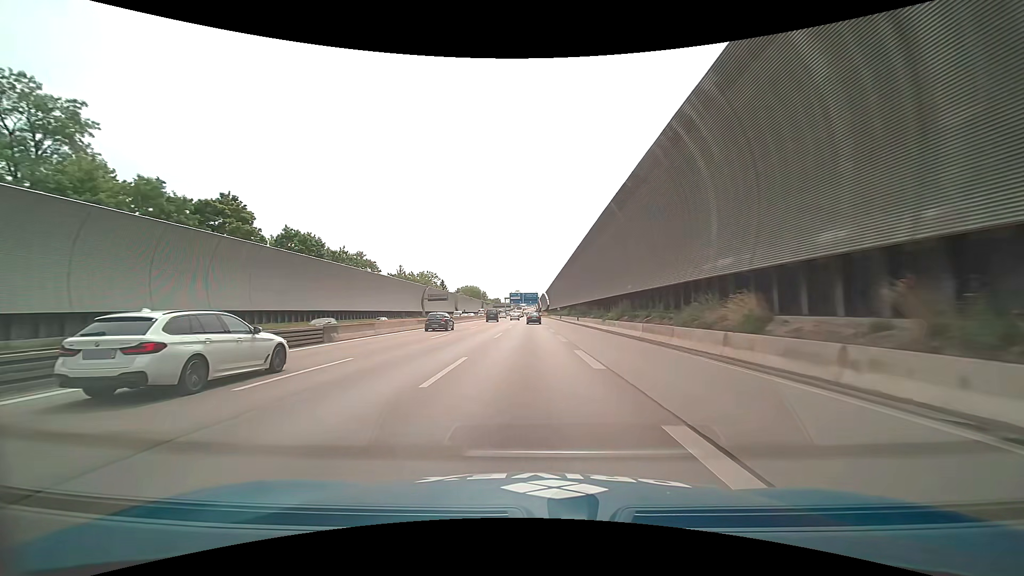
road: motorway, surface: asphalt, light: Day
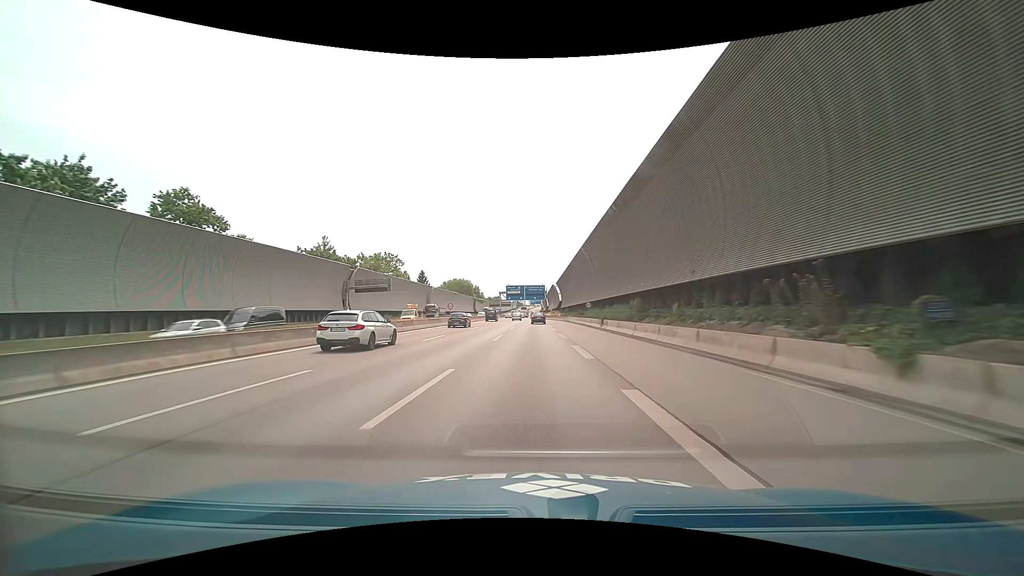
(-0.3, +57.3) m; -1°
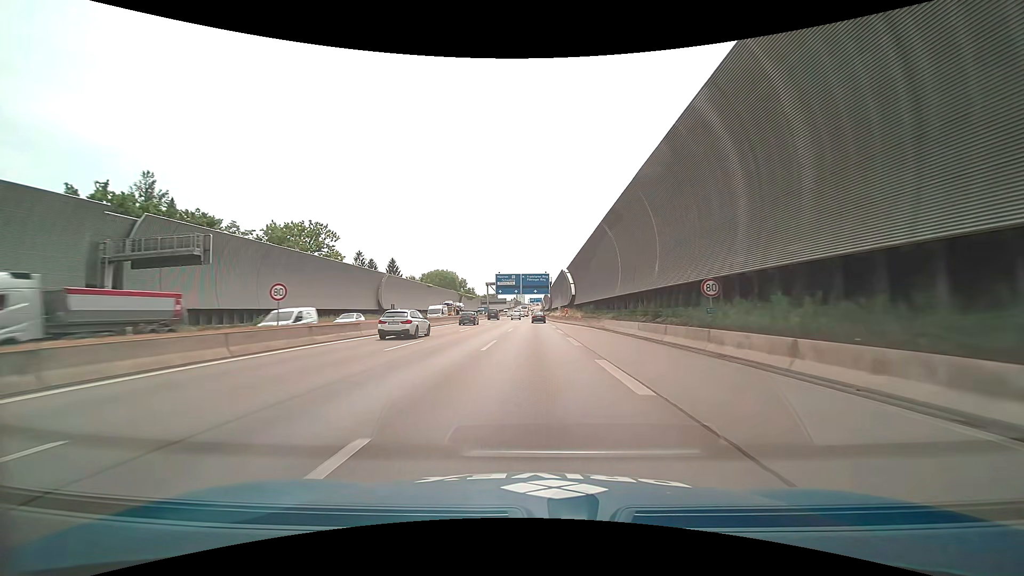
(0.0, +42.7) m; 0°
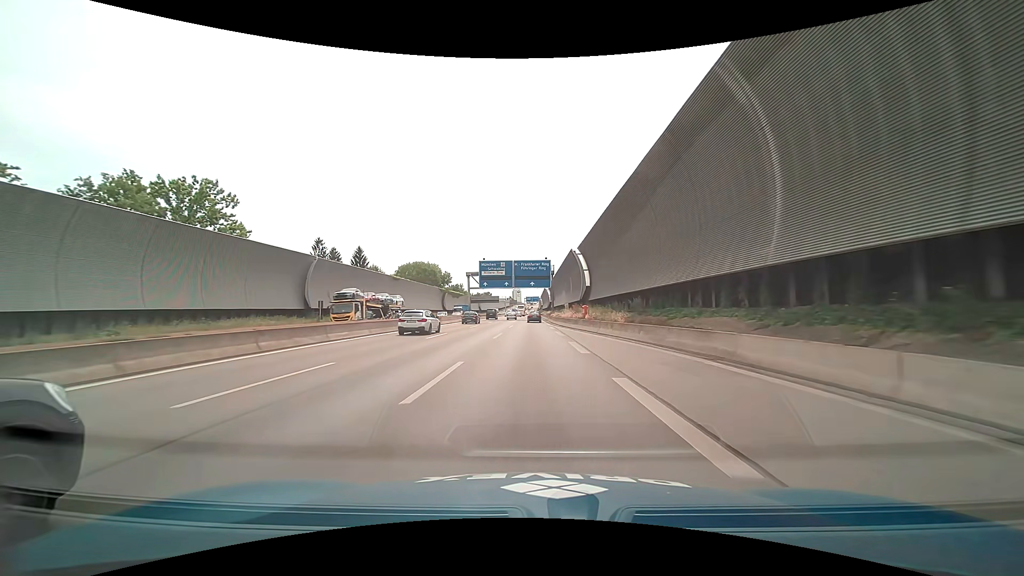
(0.0, +28.1) m; 0°
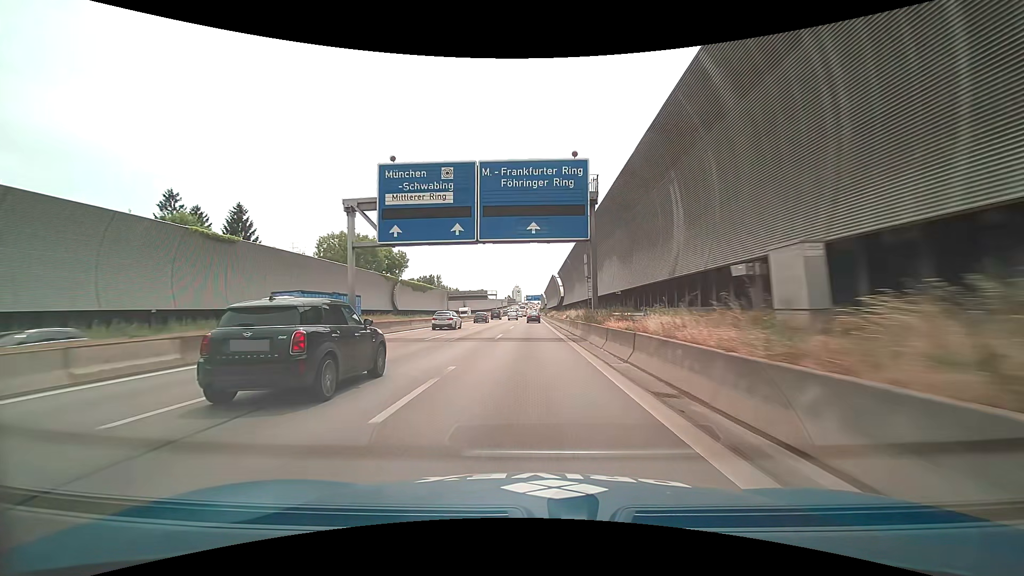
(-0.1, +55.4) m; 0°
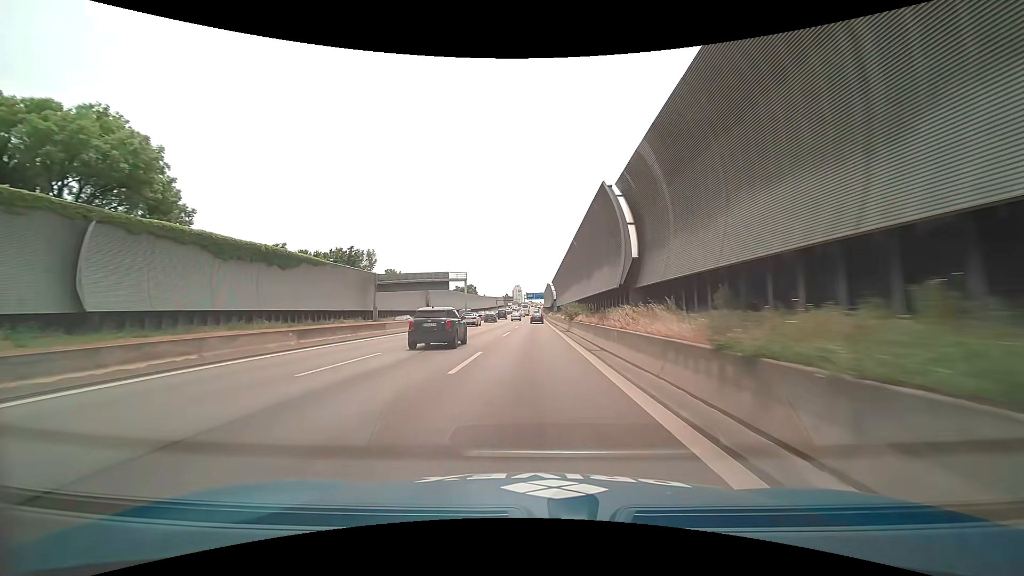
(-0.1, +67.7) m; 0°
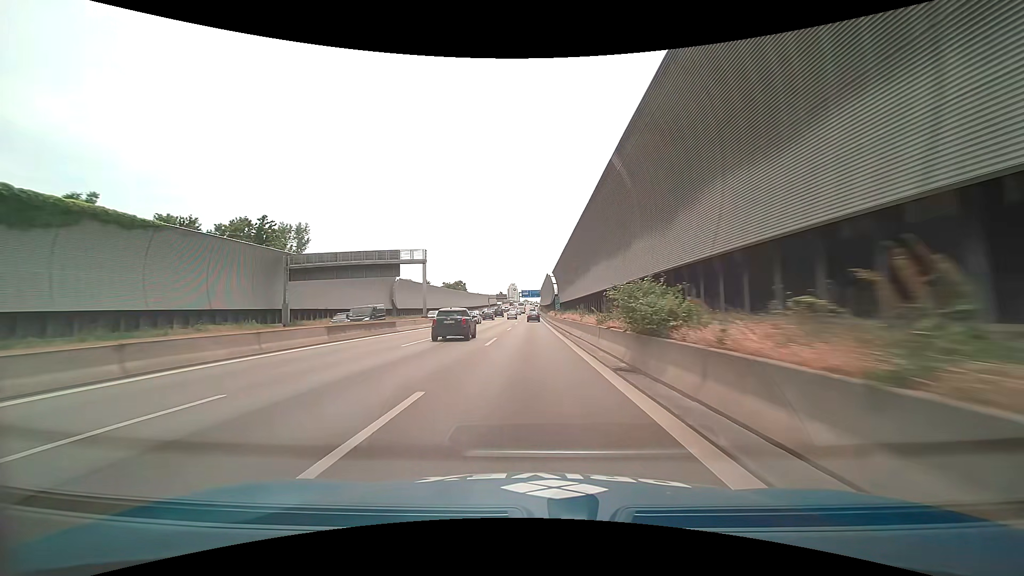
(0.0, +26.6) m; +1°
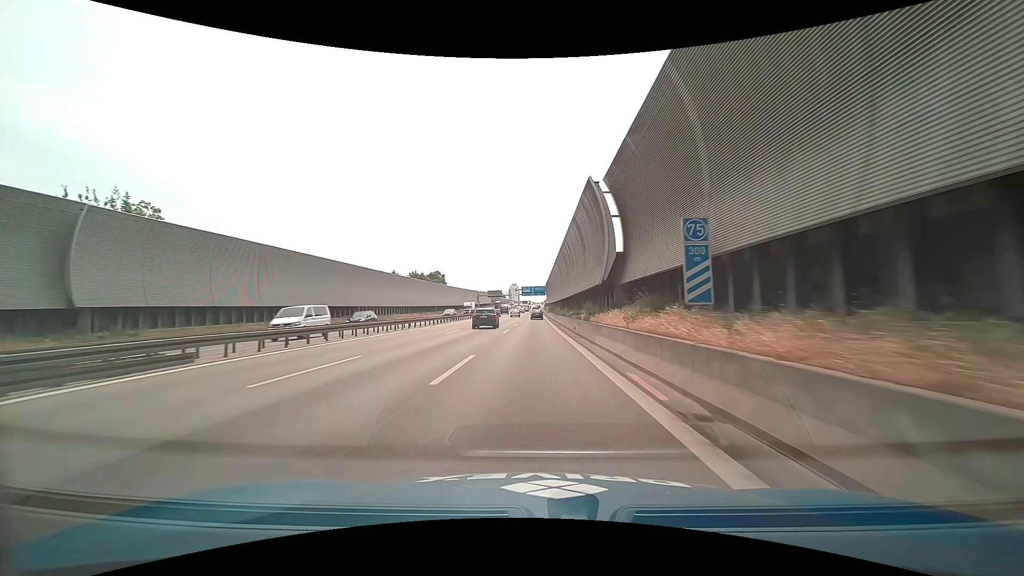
(-0.4, +65.6) m; 0°
(0, +10) (0, +20) (0, +30) (0, +40) (0, +50) (0, +60) (0, +70) (0, +80) (0, +90) (0, +100) m
